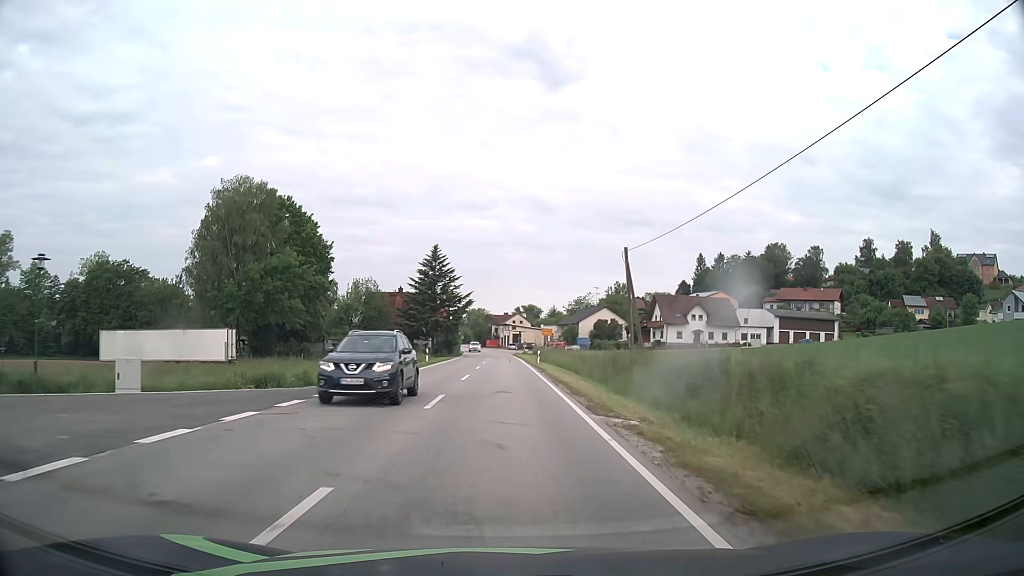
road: secondary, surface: asphalt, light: Day
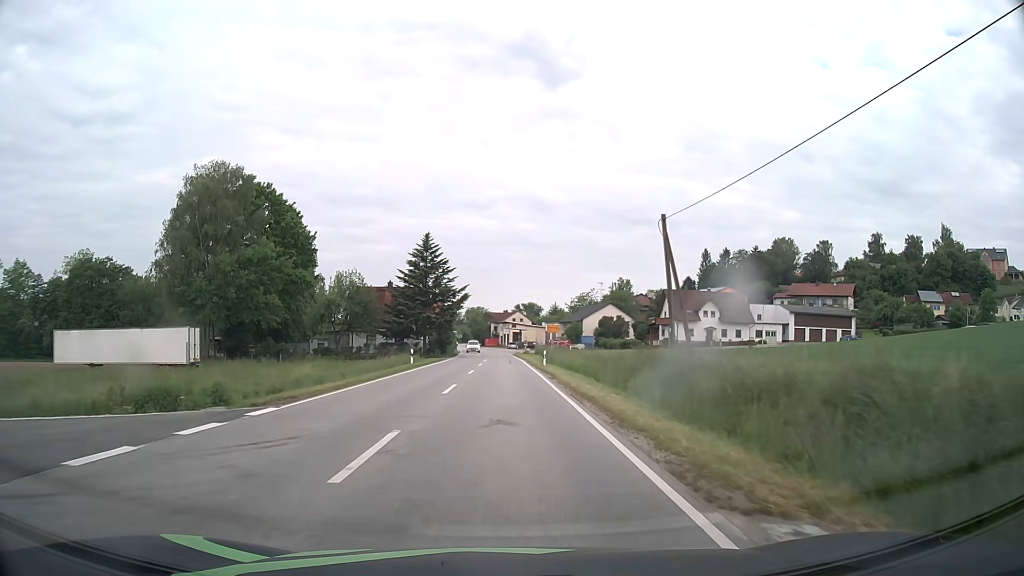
(0.0, +7.7) m; 0°
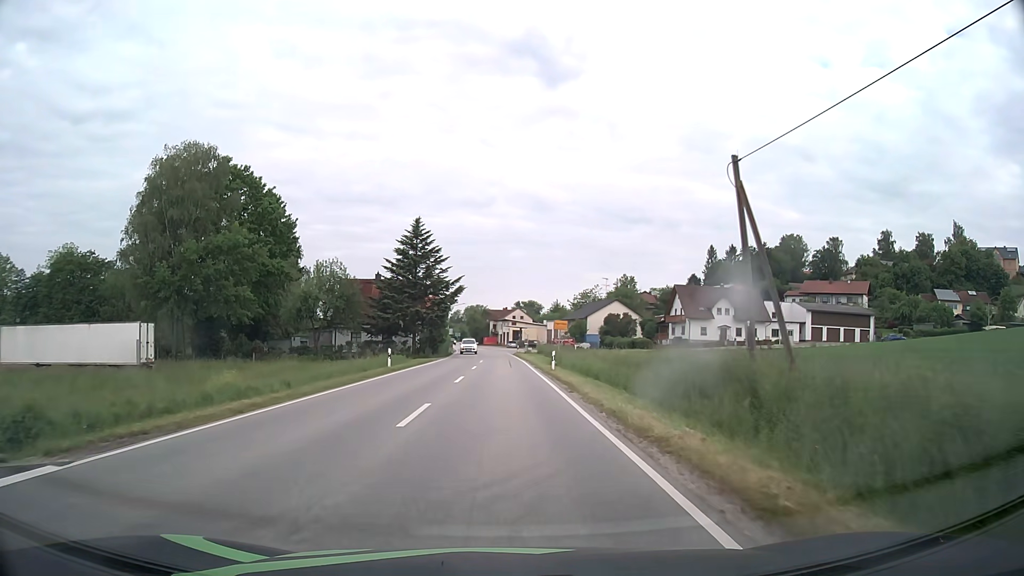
(0.0, +7.7) m; 0°
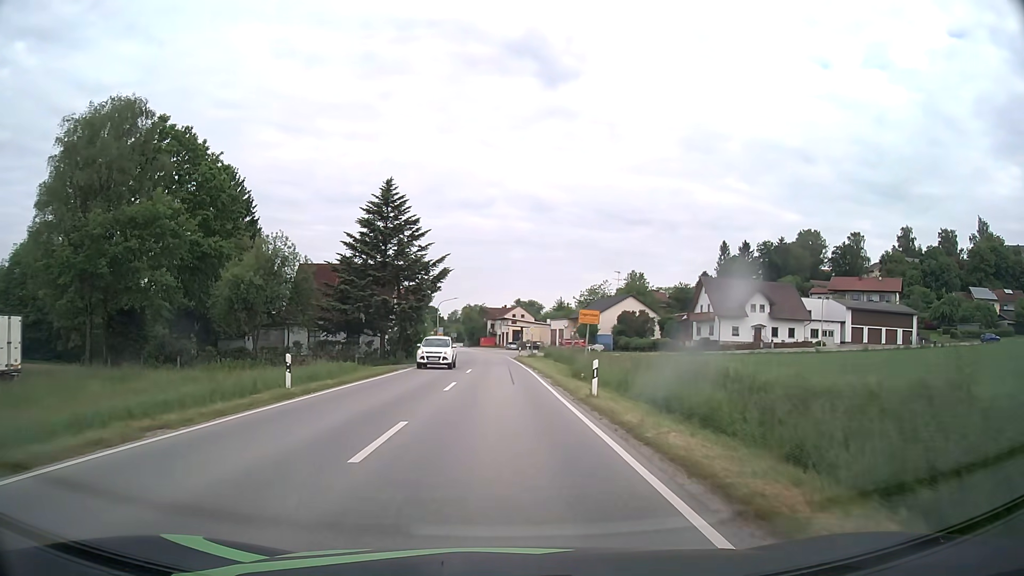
(0.0, +15.3) m; 0°
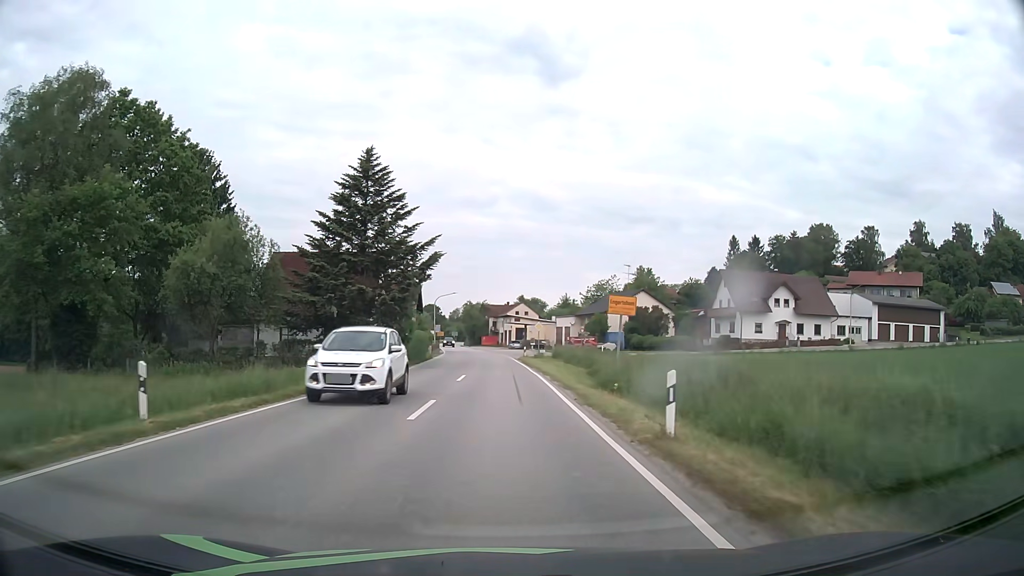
(0.0, +7.7) m; 0°
